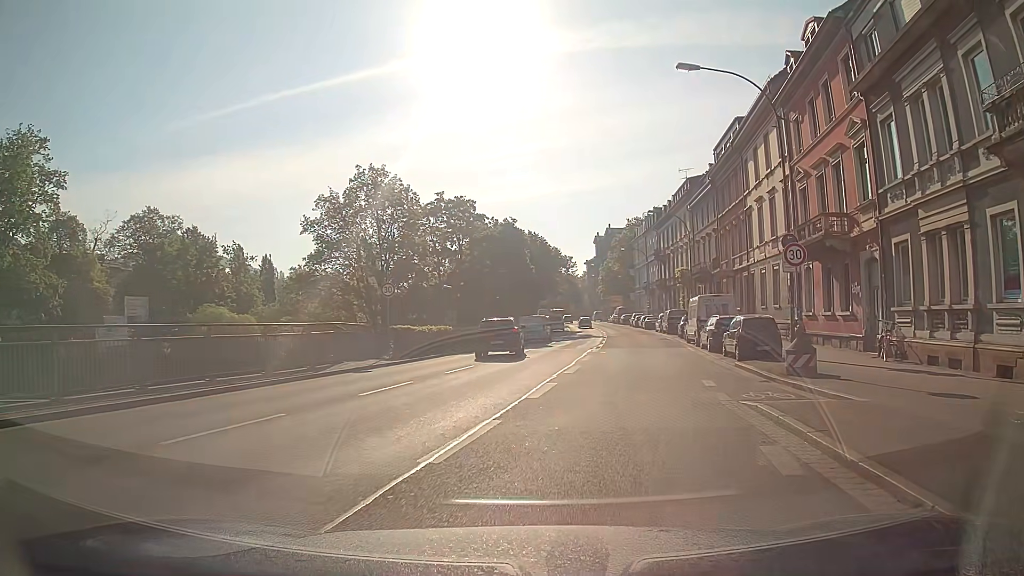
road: secondary_link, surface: asphalt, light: Day
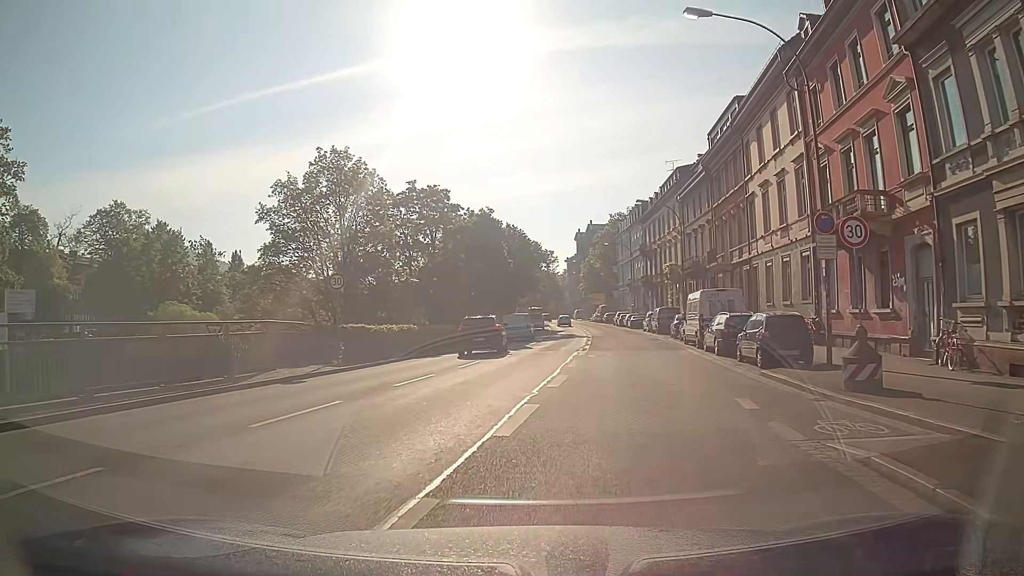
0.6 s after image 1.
(+0.1, +4.5) m; +1°
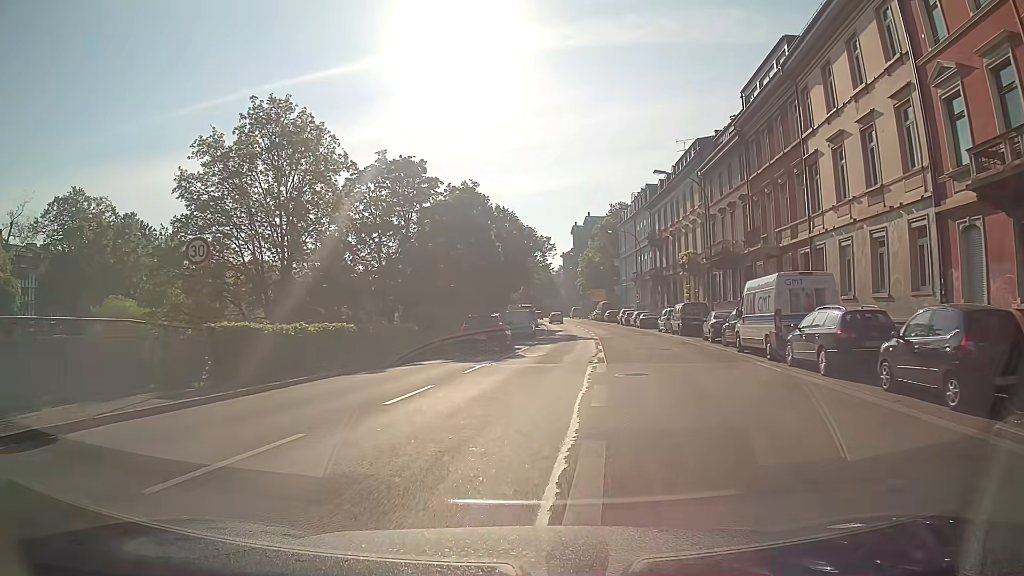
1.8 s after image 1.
(+0.1, +9.8) m; +1°
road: primary
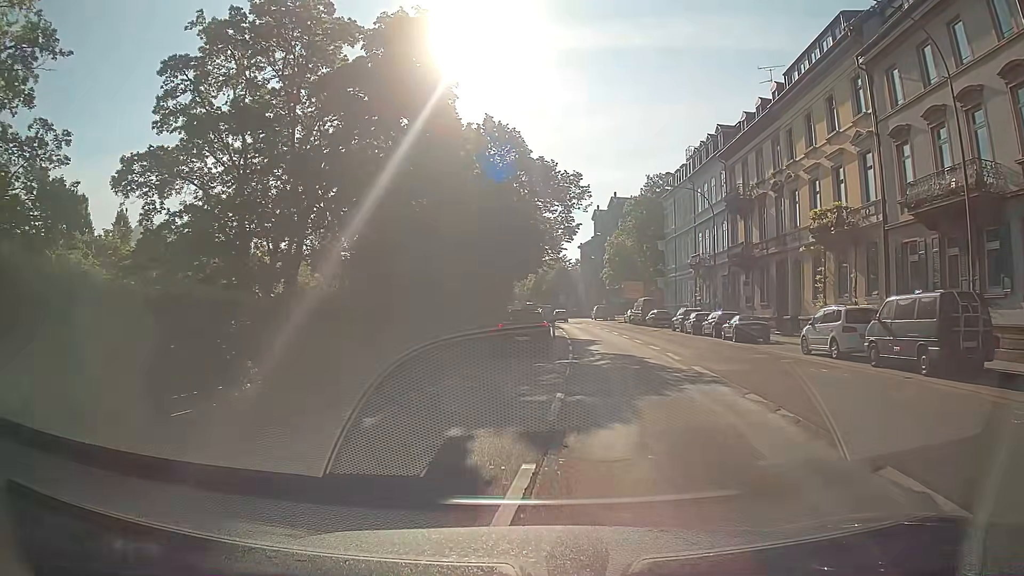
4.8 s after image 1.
(-0.1, +25.5) m; -2°
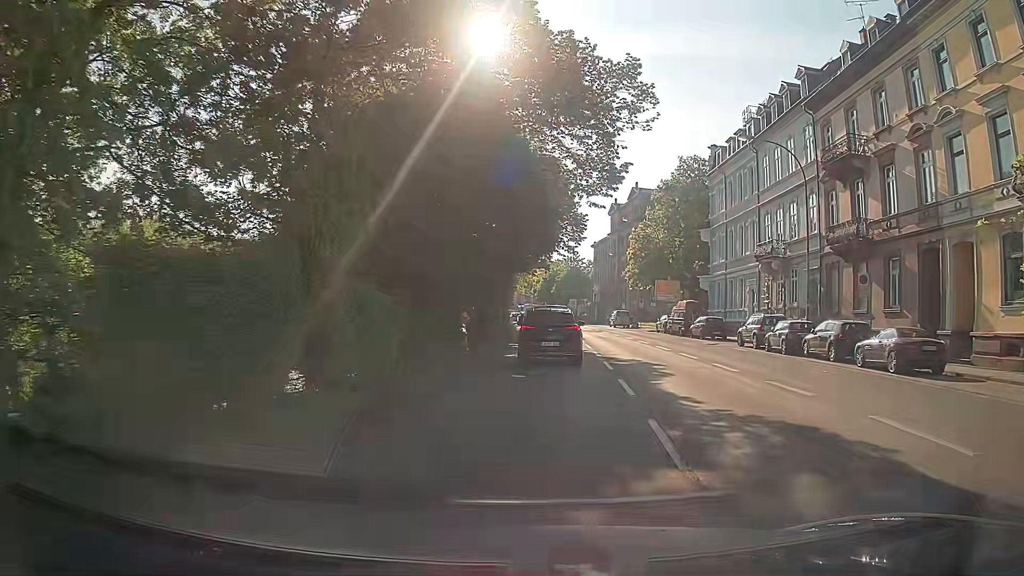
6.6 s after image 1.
(+0.1, +14.8) m; 0°
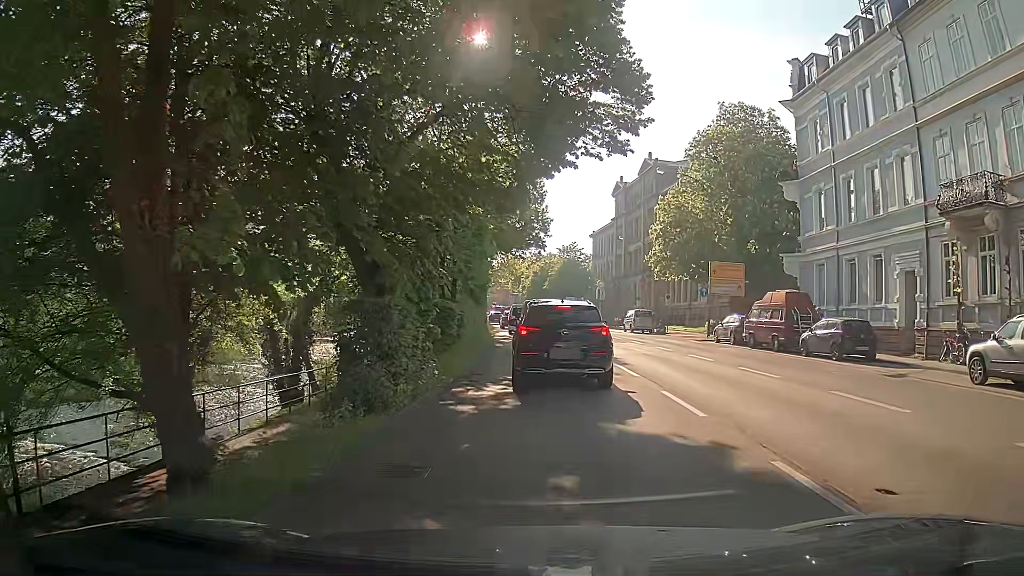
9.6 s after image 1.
(+0.3, +20.7) m; +1°
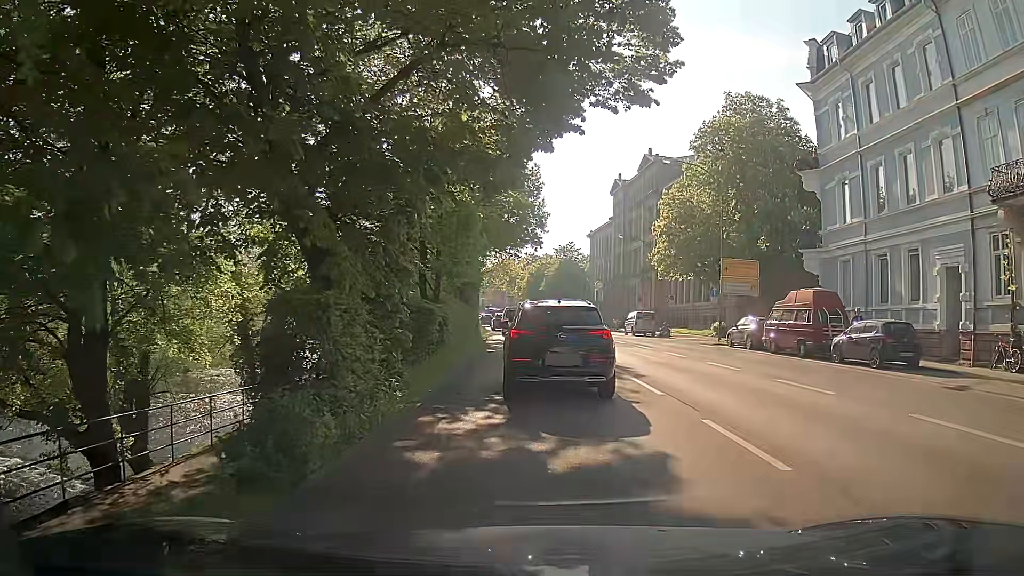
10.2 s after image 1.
(0.0, +3.2) m; -1°
